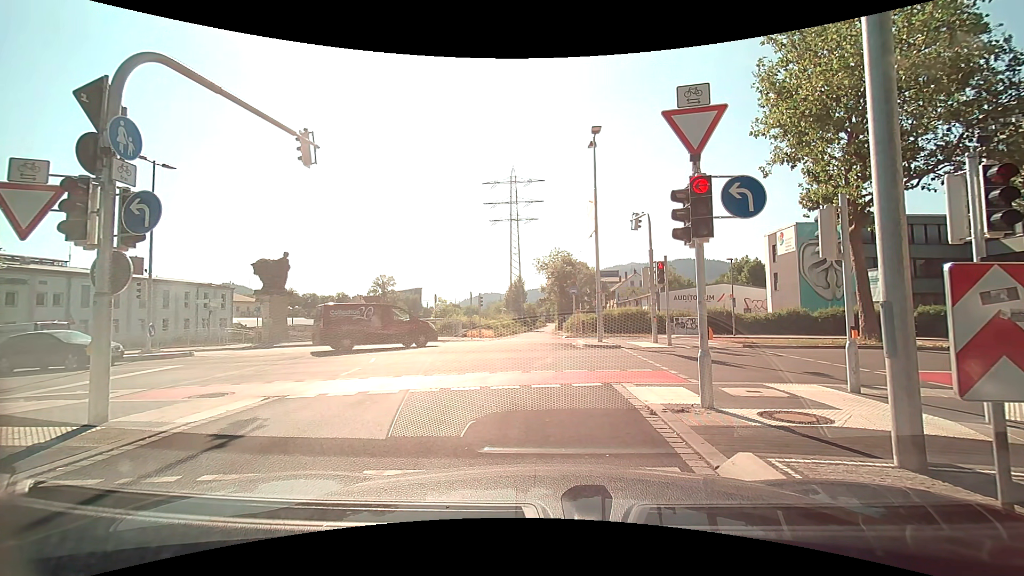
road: trunk_link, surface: asphalt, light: Day
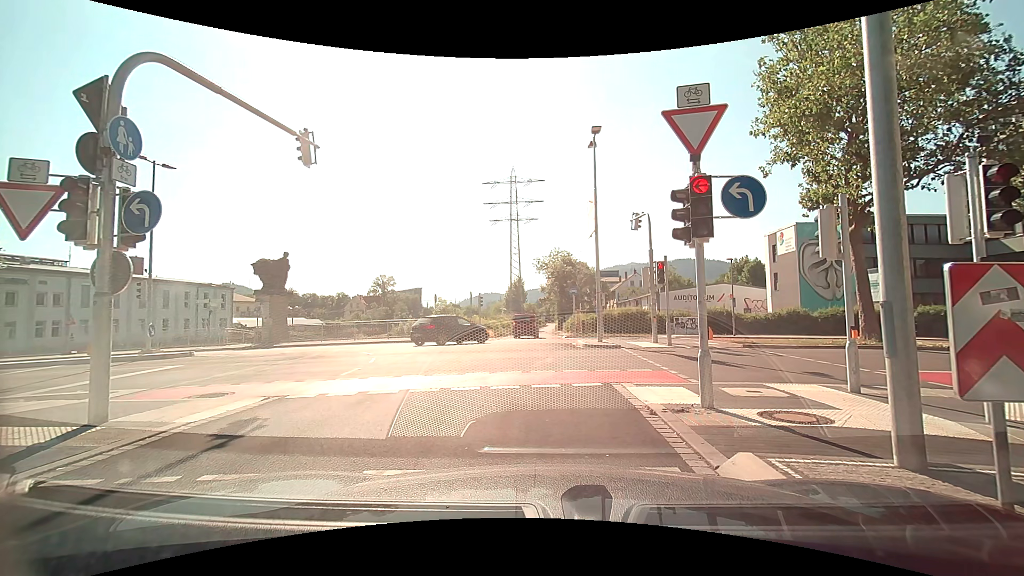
(0.0, 0.0) m; 0°
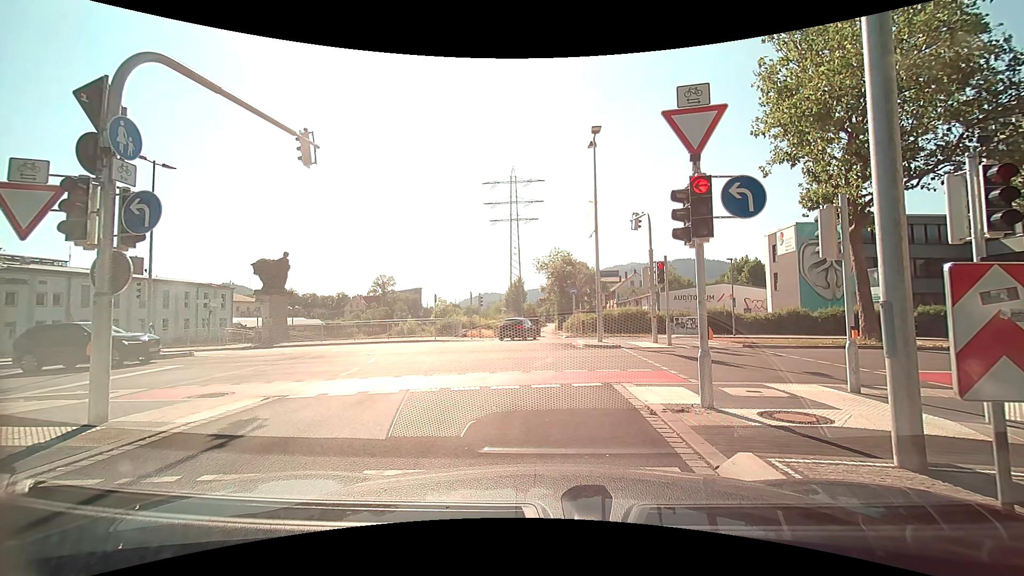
(0.0, 0.0) m; 0°
